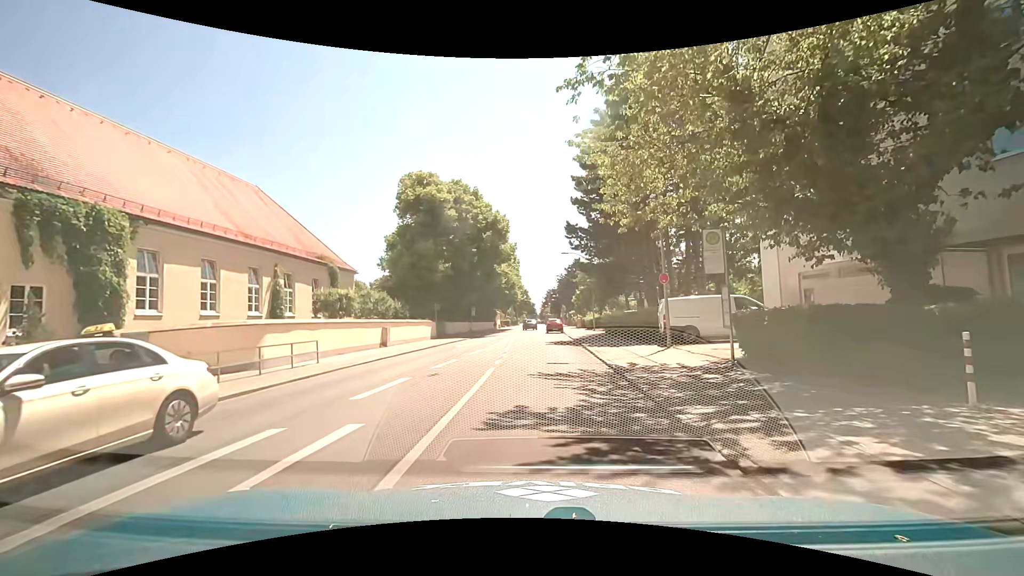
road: secondary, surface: asphalt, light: Day
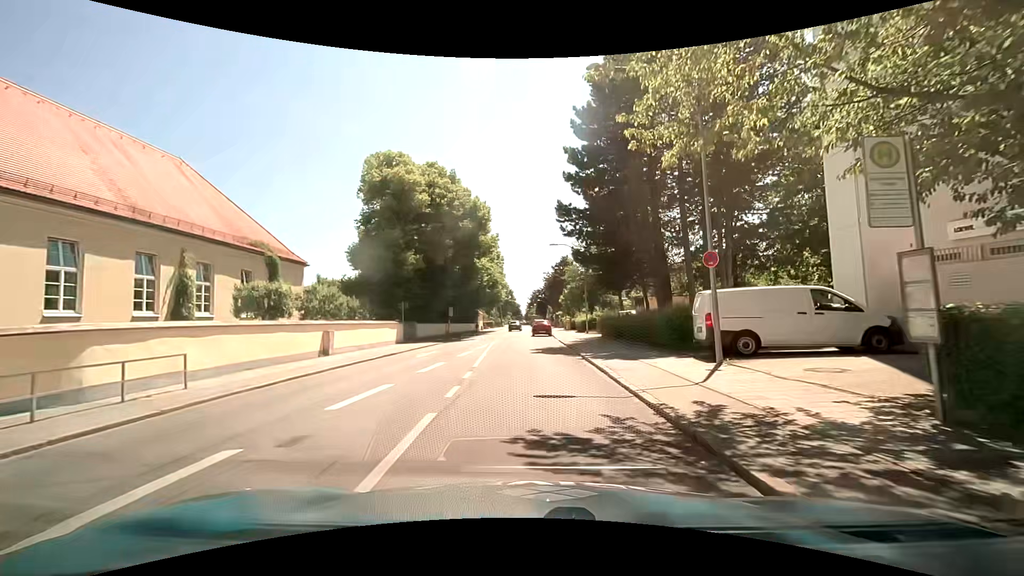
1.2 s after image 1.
(+0.1, +6.8) m; +3°
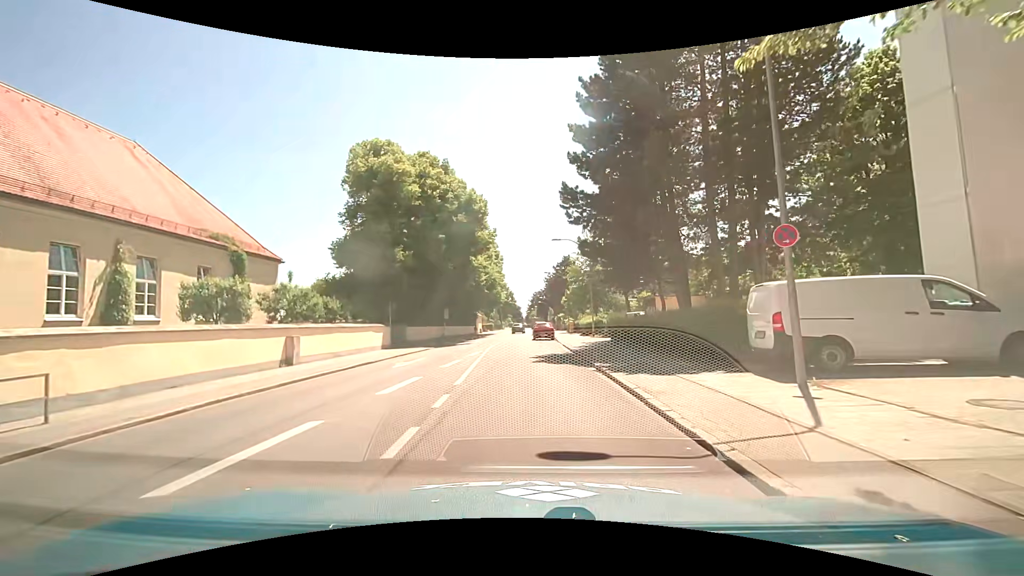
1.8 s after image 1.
(-0.1, +3.9) m; -3°
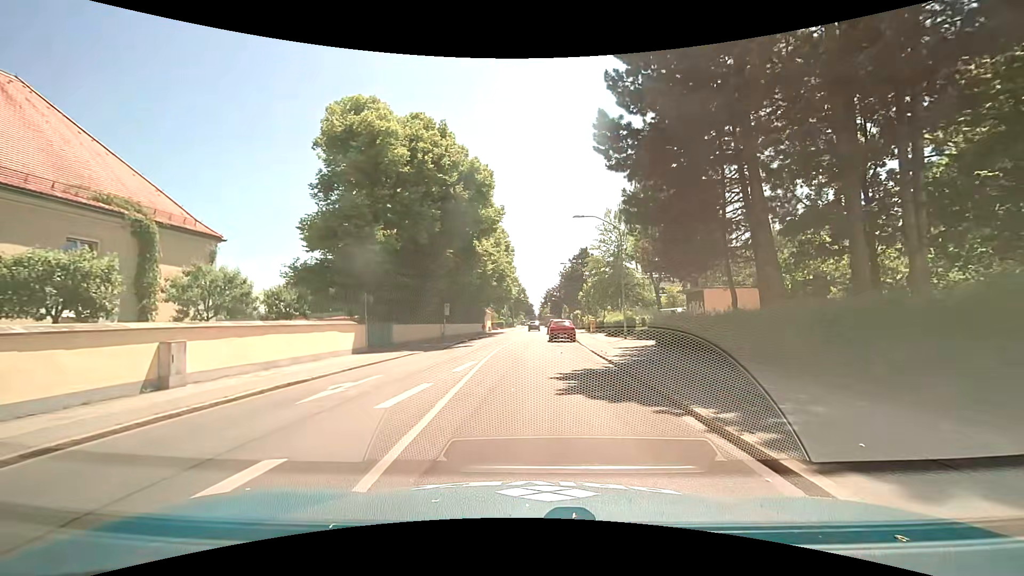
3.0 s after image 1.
(0.0, +8.1) m; 0°
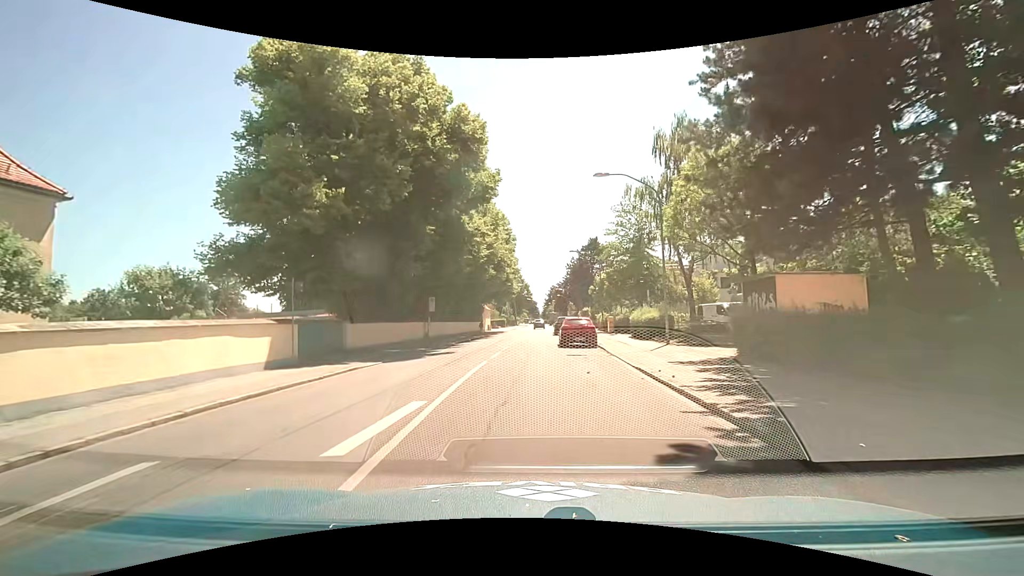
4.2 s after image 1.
(0.0, +8.9) m; -1°
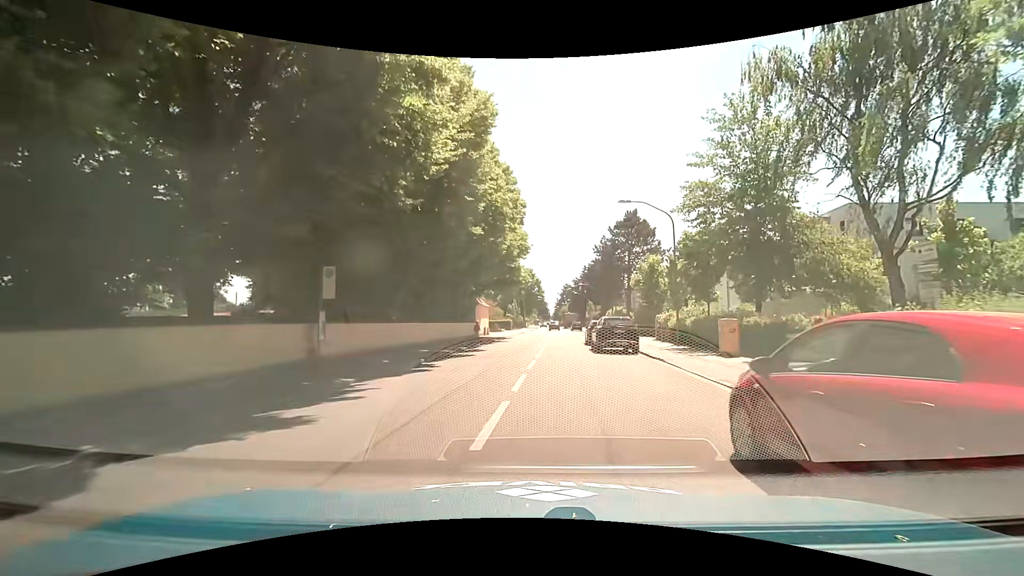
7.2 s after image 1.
(+0.1, +21.7) m; -1°
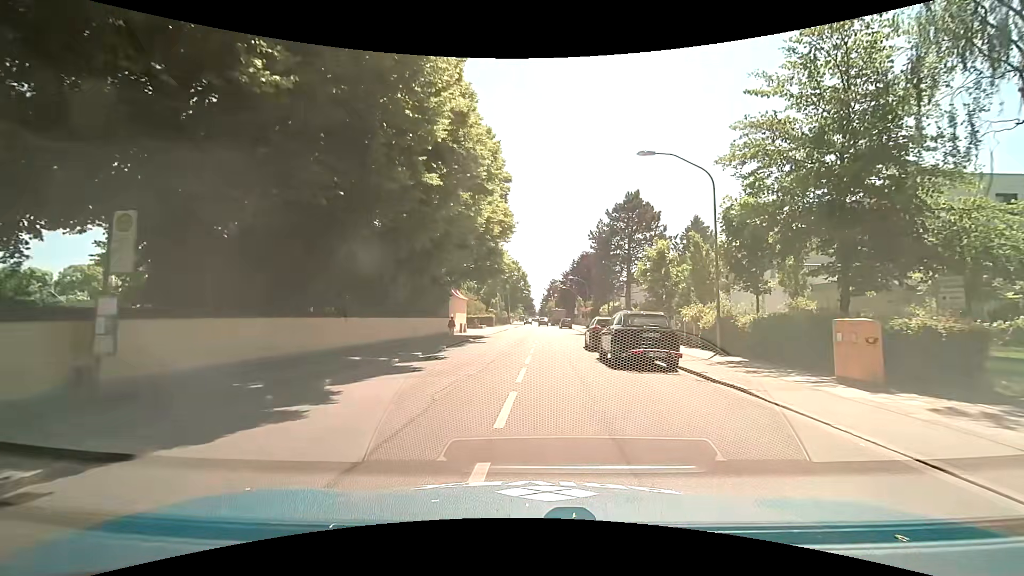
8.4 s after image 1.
(+0.2, +8.1) m; +1°
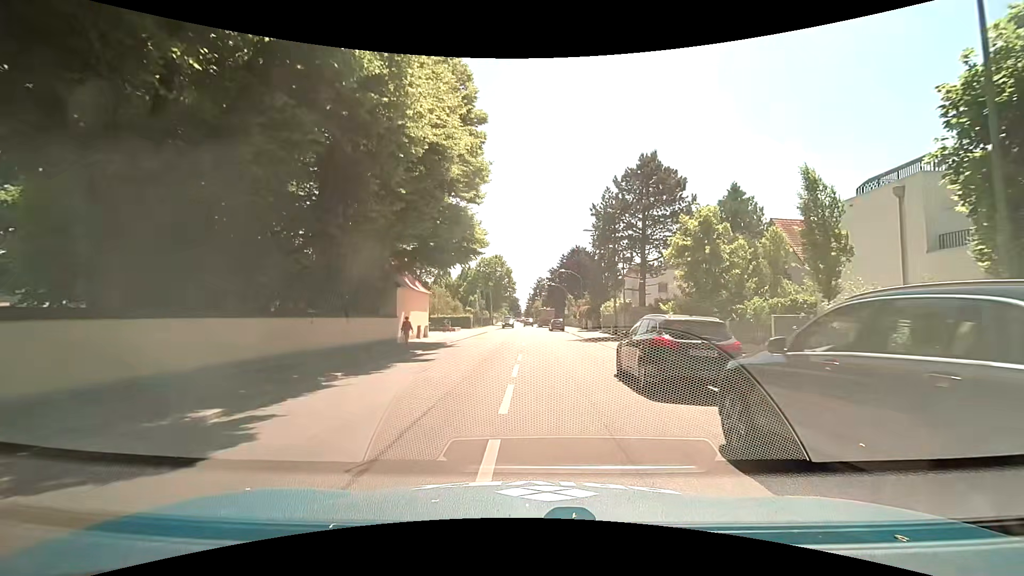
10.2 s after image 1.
(+0.4, +12.6) m; +2°
(0, +10) (+1, +20) (+1, +30) (+1, +40) (+1, +50) (+1, +60) (+1, +70) (+1, +80) (+1, +90) (+1, +100) m
